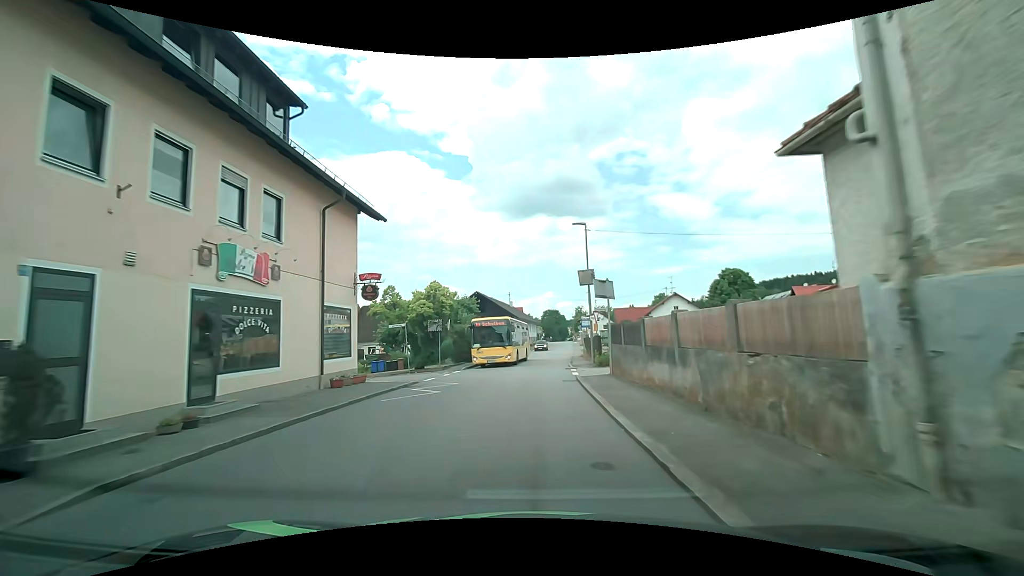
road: secondary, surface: asphalt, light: Day
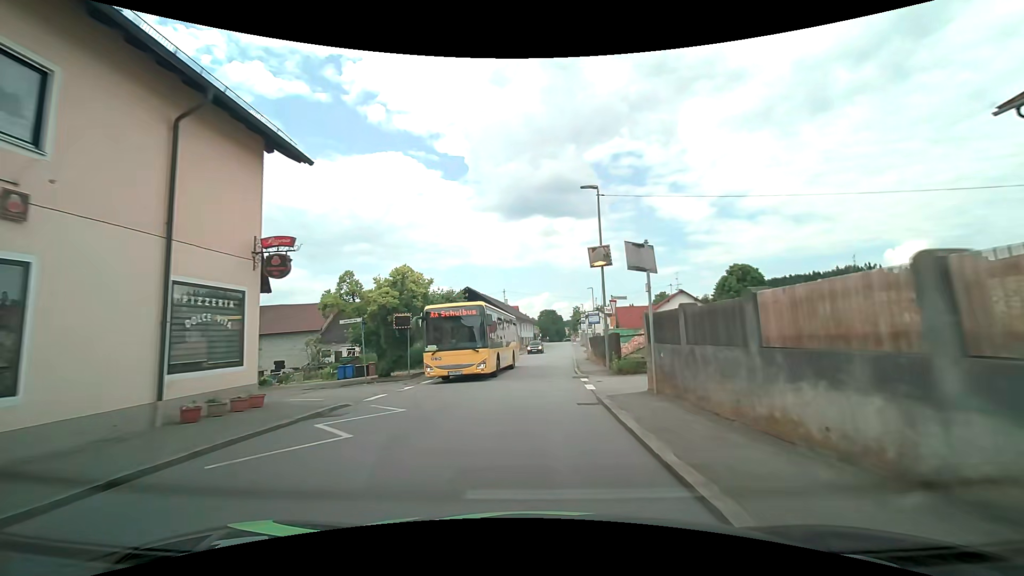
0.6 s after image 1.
(0.0, +7.0) m; -1°
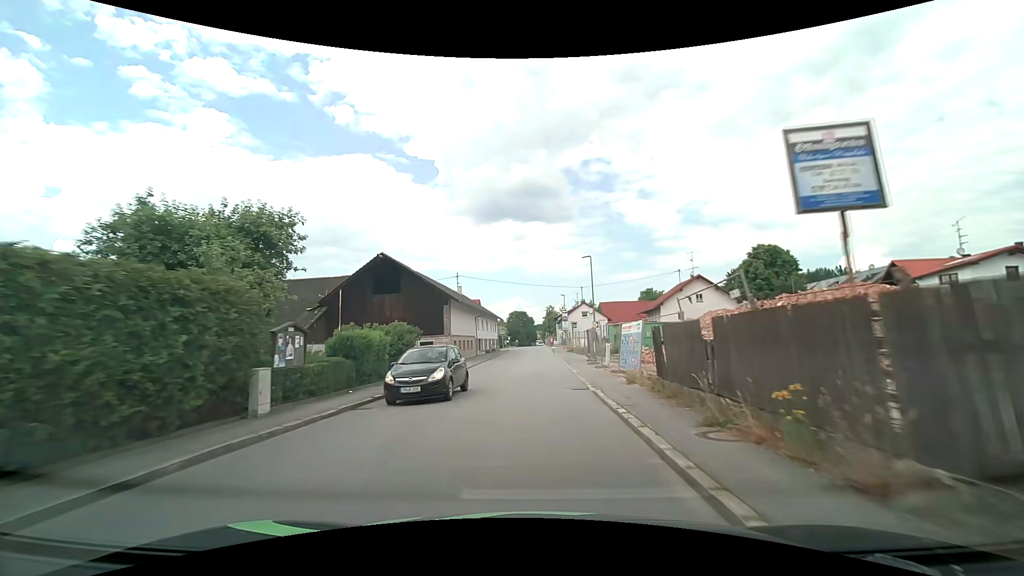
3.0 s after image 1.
(+1.1, +27.5) m; +4°
